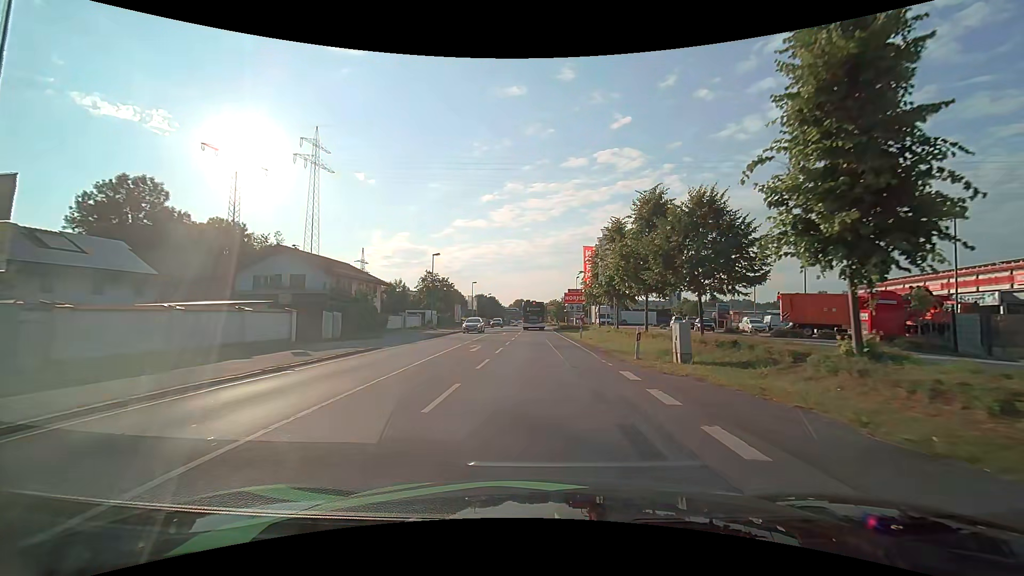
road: primary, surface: asphalt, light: Day
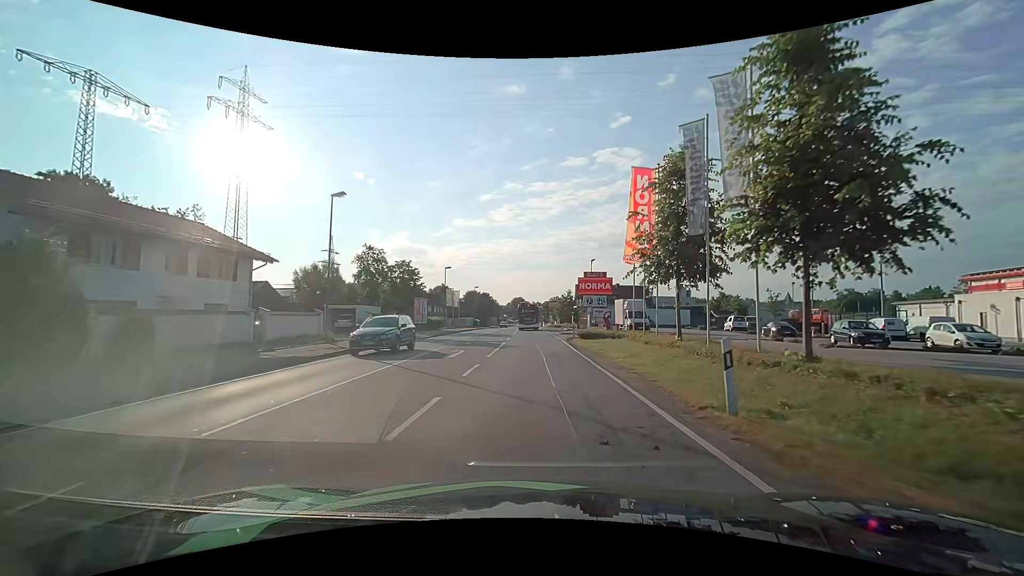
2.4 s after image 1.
(+0.1, +25.4) m; 0°
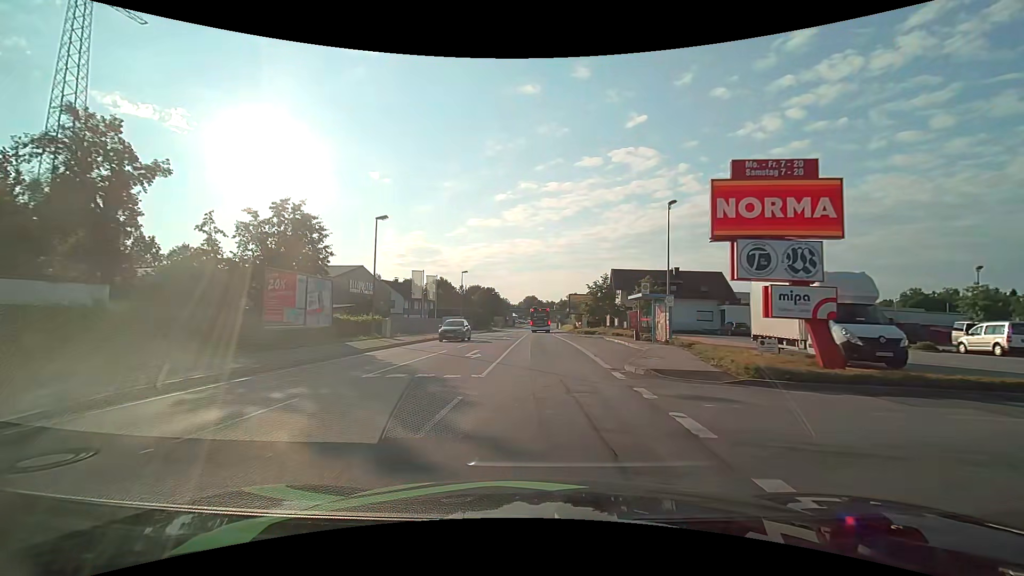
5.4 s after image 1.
(-0.4, +31.6) m; -1°
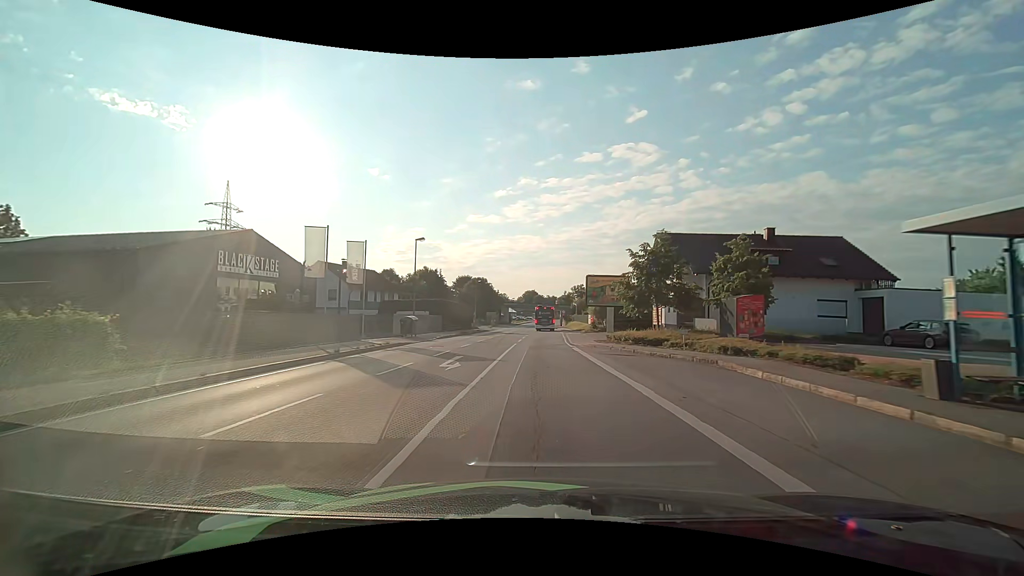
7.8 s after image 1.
(0.0, +25.3) m; 0°
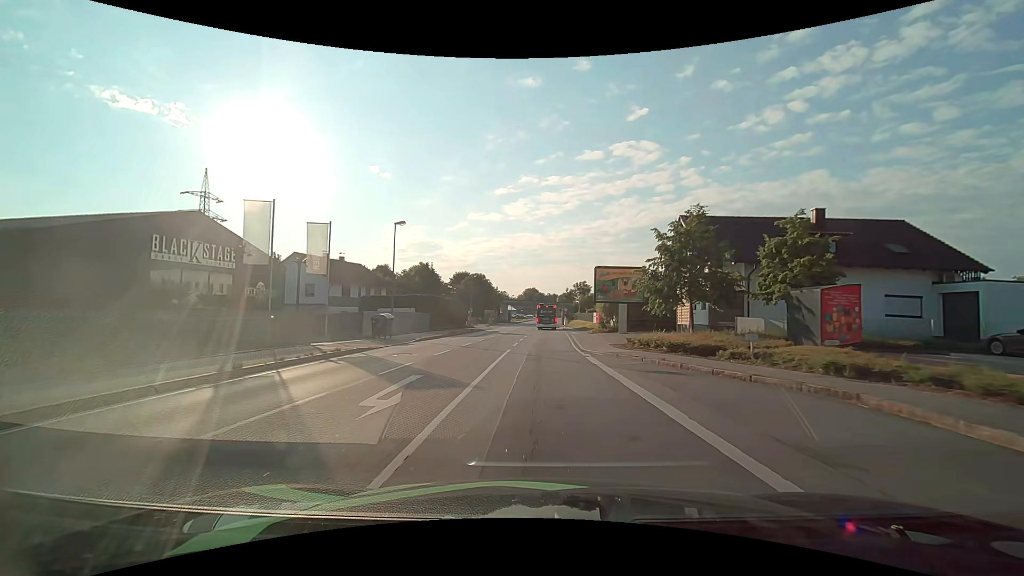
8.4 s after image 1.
(0.0, +6.3) m; 0°
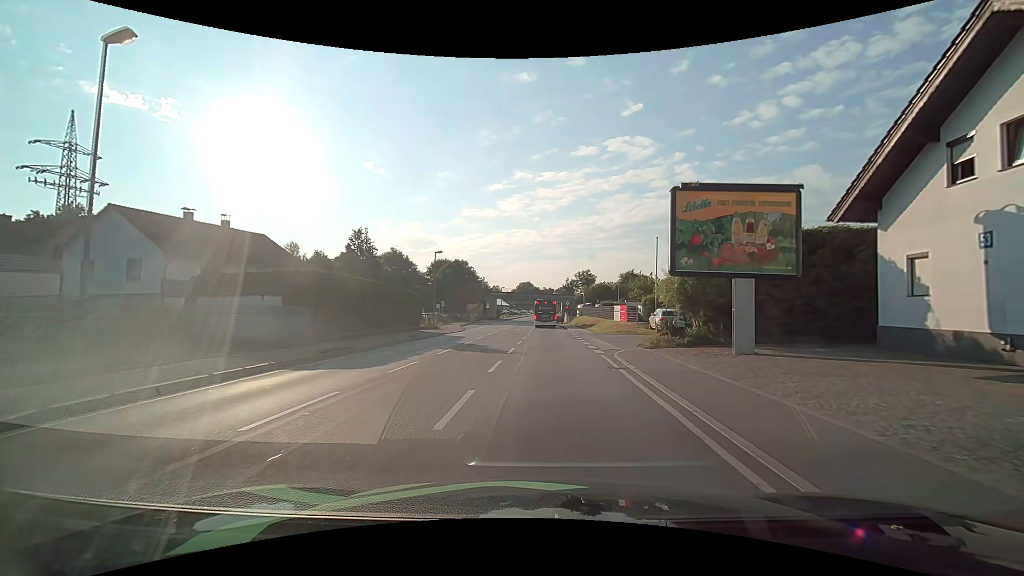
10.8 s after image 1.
(+0.1, +23.5) m; 0°
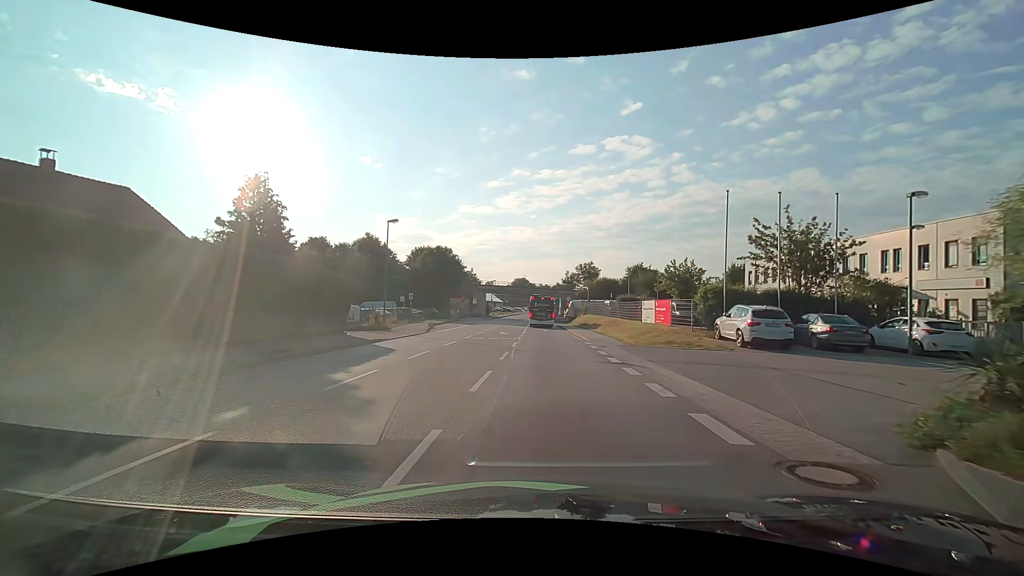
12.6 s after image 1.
(+0.2, +15.1) m; +1°
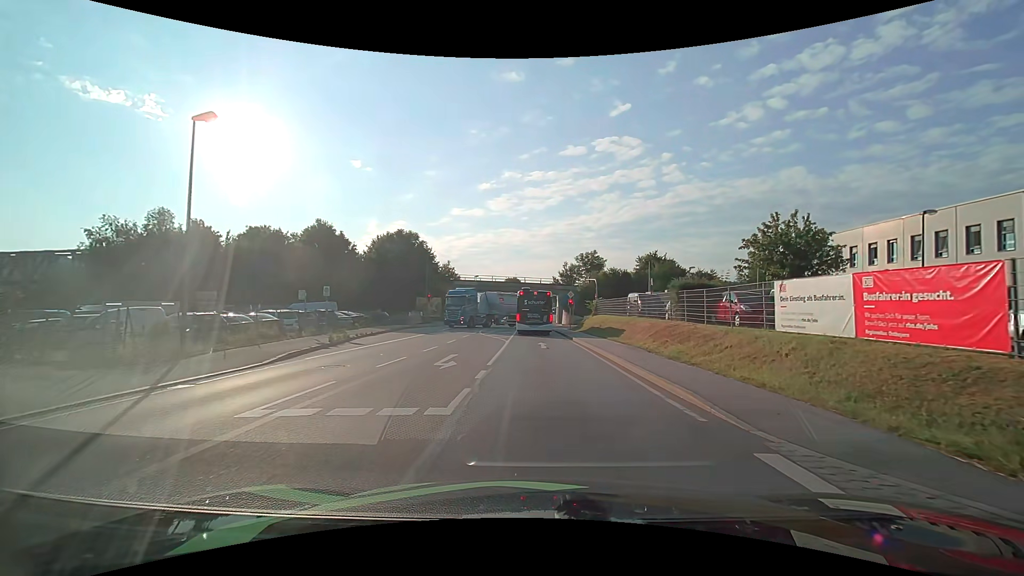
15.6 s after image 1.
(+0.2, +19.7) m; +1°
